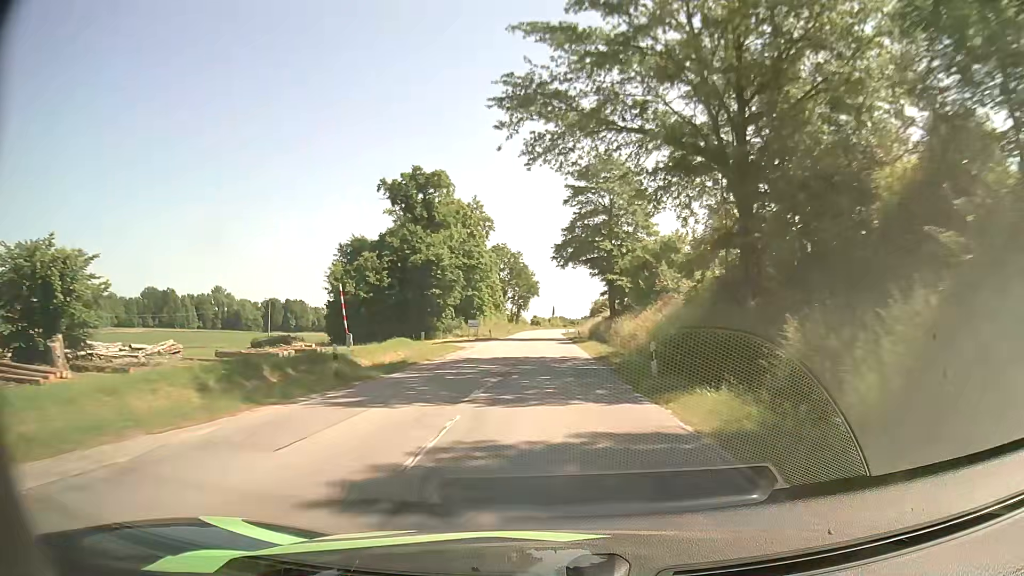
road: secondary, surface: asphalt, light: Day
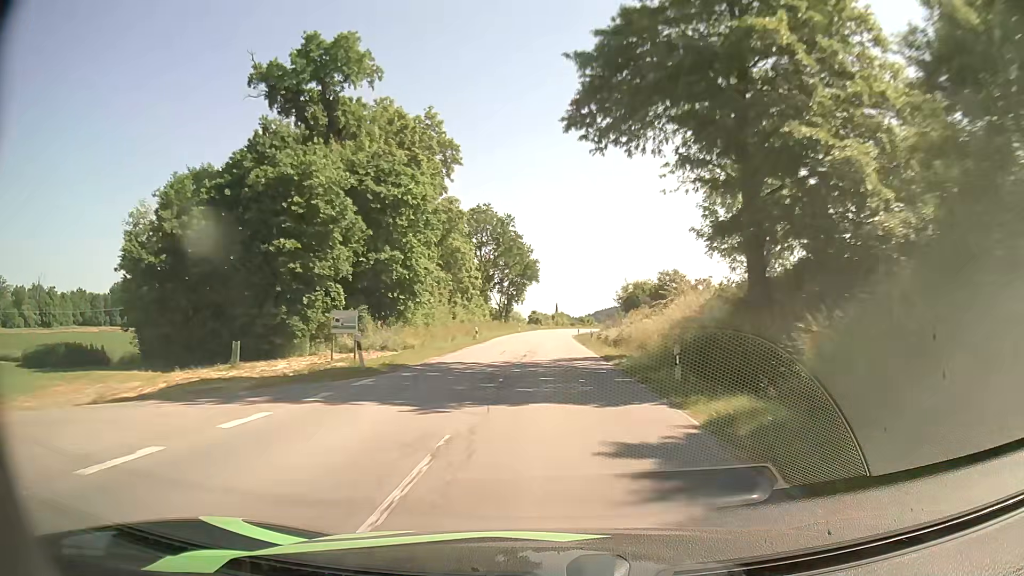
(0.0, +43.5) m; 0°
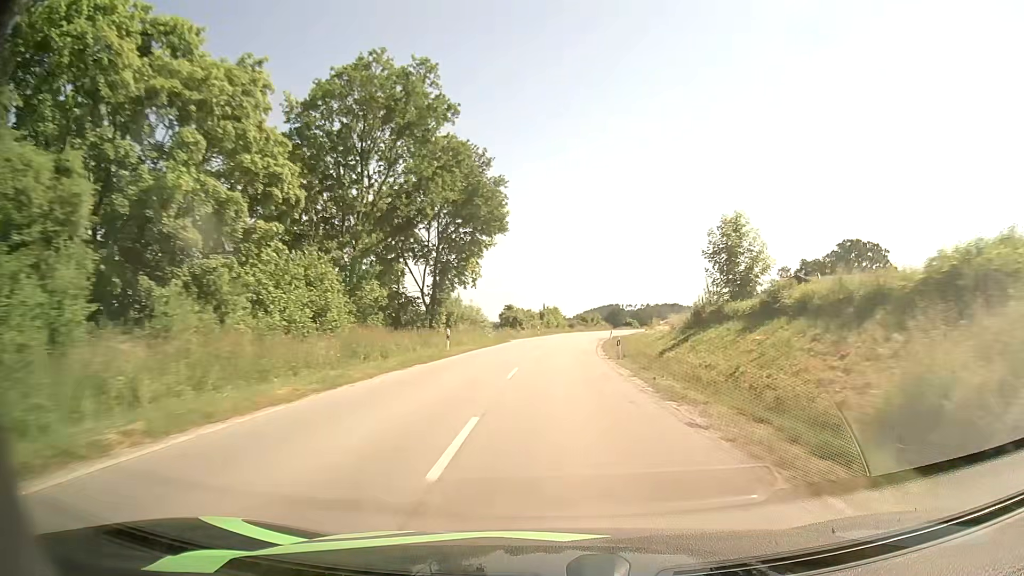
(+0.4, +55.9) m; +1°
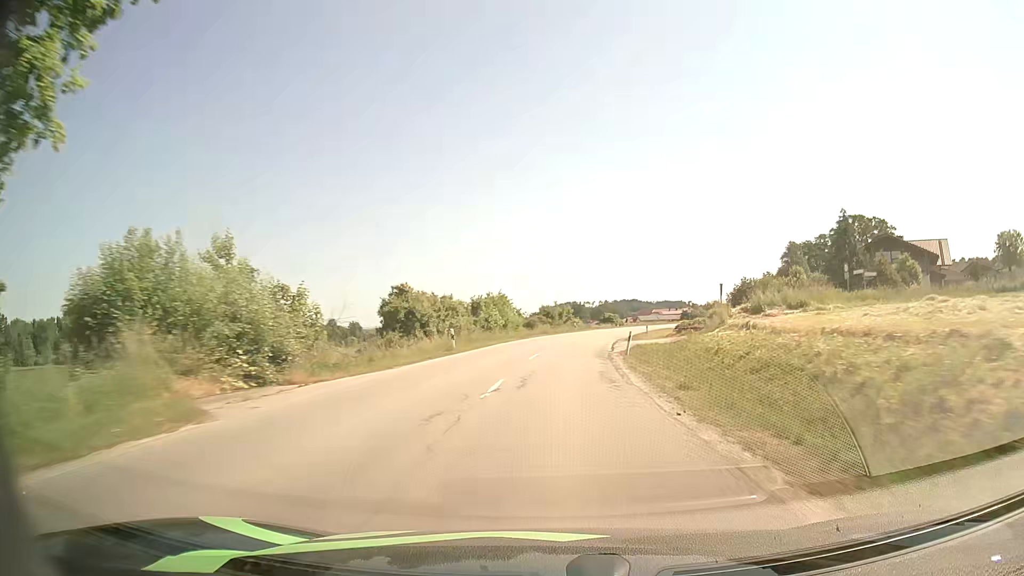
(+1.2, +41.1) m; +4°
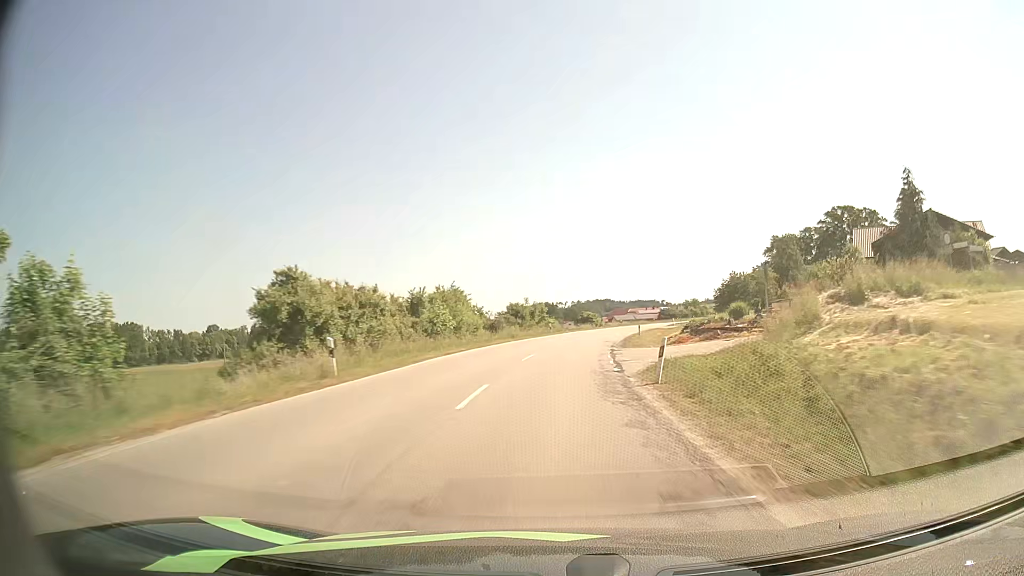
(+0.2, +13.6) m; +2°
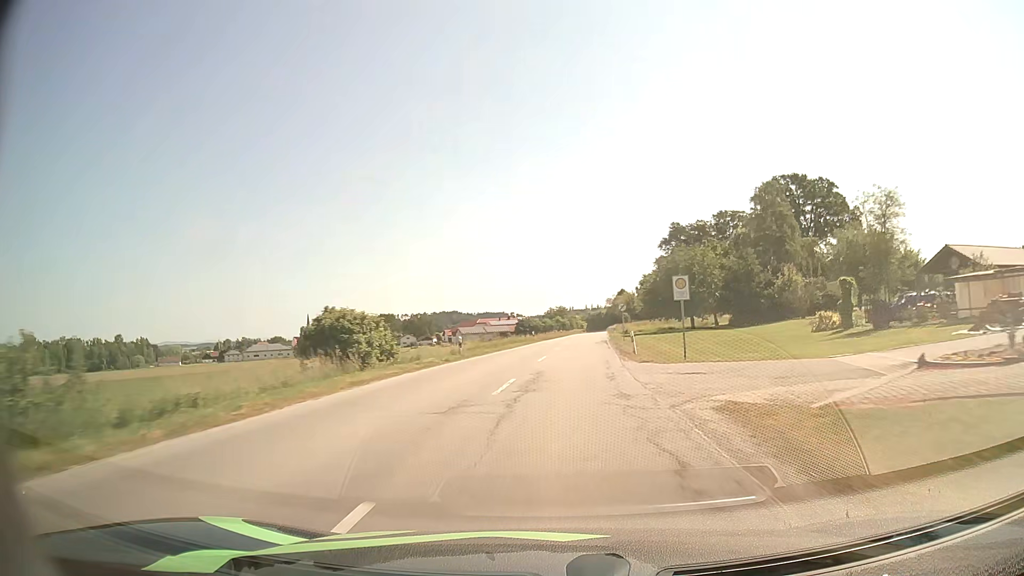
(+7.5, +68.8) m; +13°
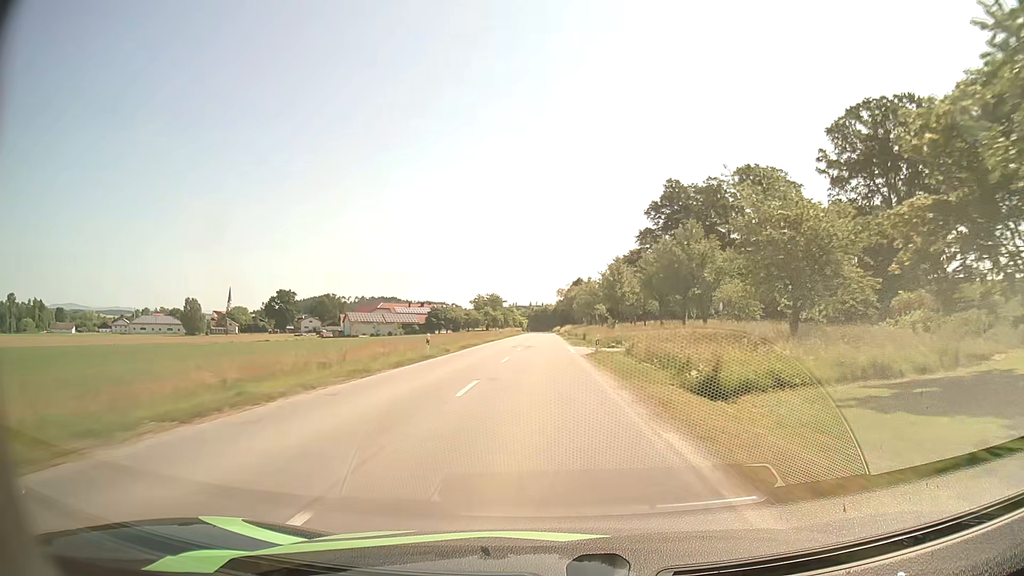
(+4.9, +72.4) m; +5°
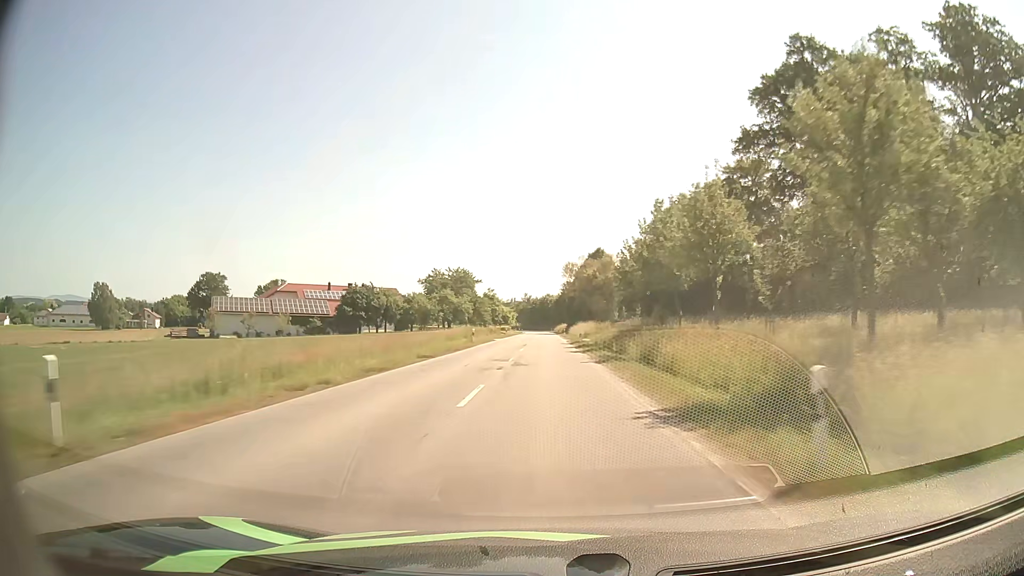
(-0.1, +74.0) m; 0°
(0, +10) (0, +20) (0, +30) (0, +40) (0, +50) (0, +60) (0, +70) (0, +80) (0, +90) (0, +100) m
